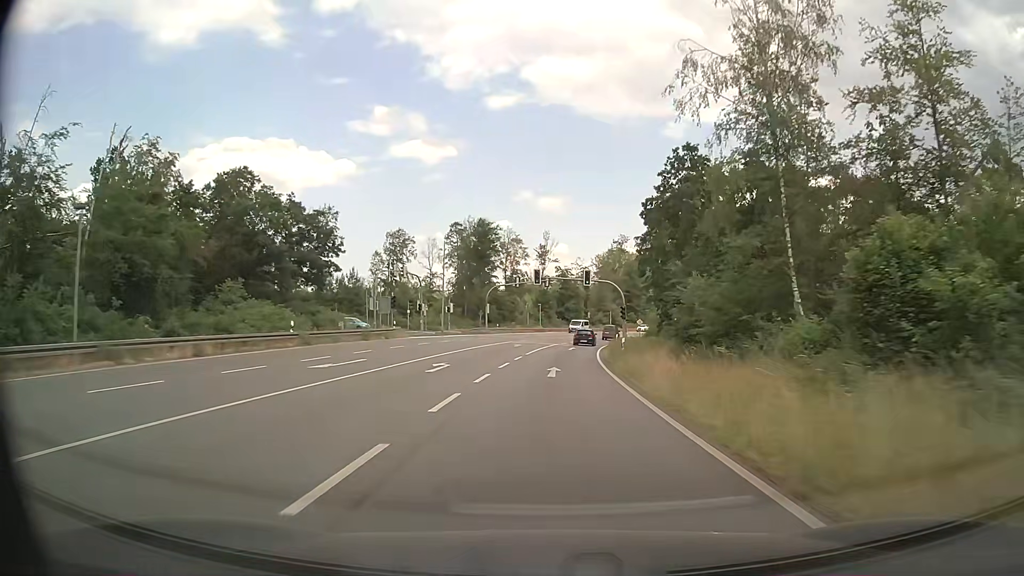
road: primary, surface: asphalt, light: Day
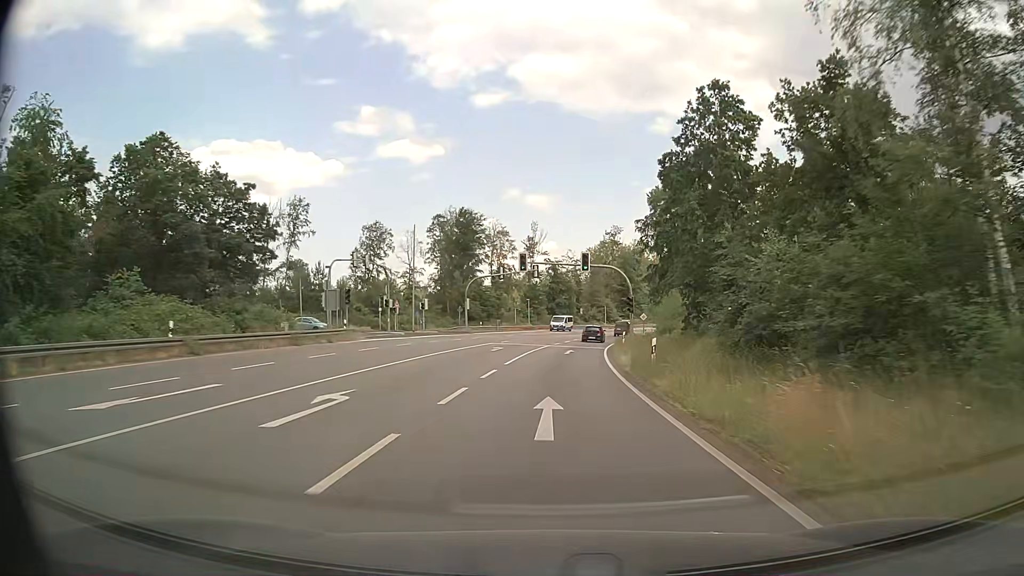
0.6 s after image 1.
(0.0, +11.3) m; 0°
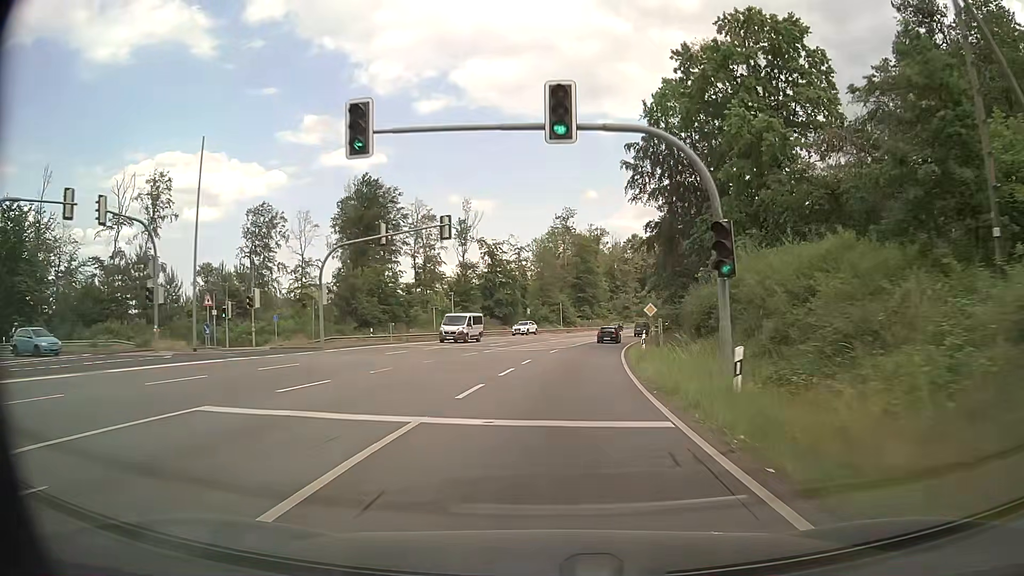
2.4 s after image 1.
(+1.2, +33.7) m; +5°
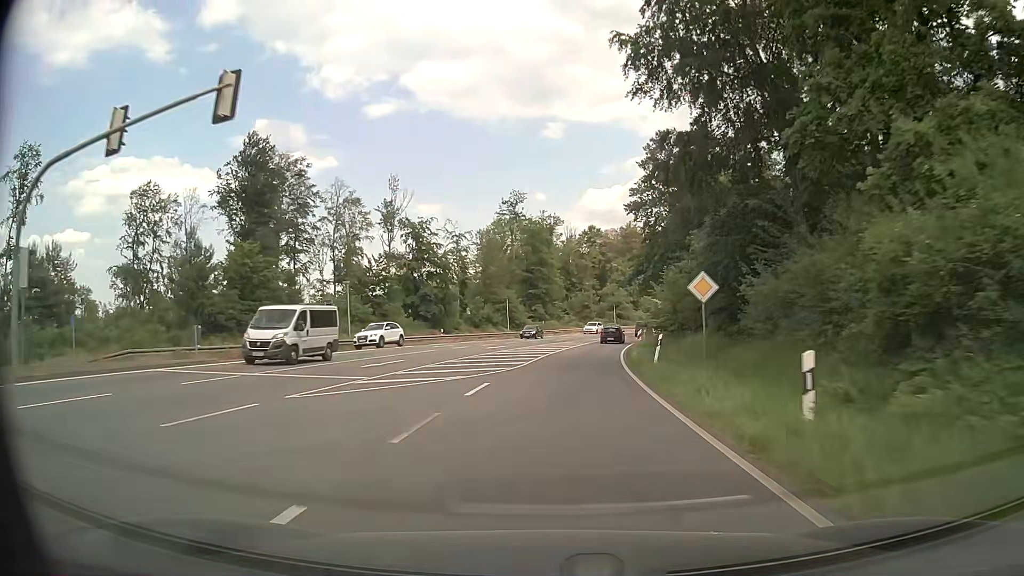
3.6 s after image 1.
(+0.8, +22.4) m; +4°
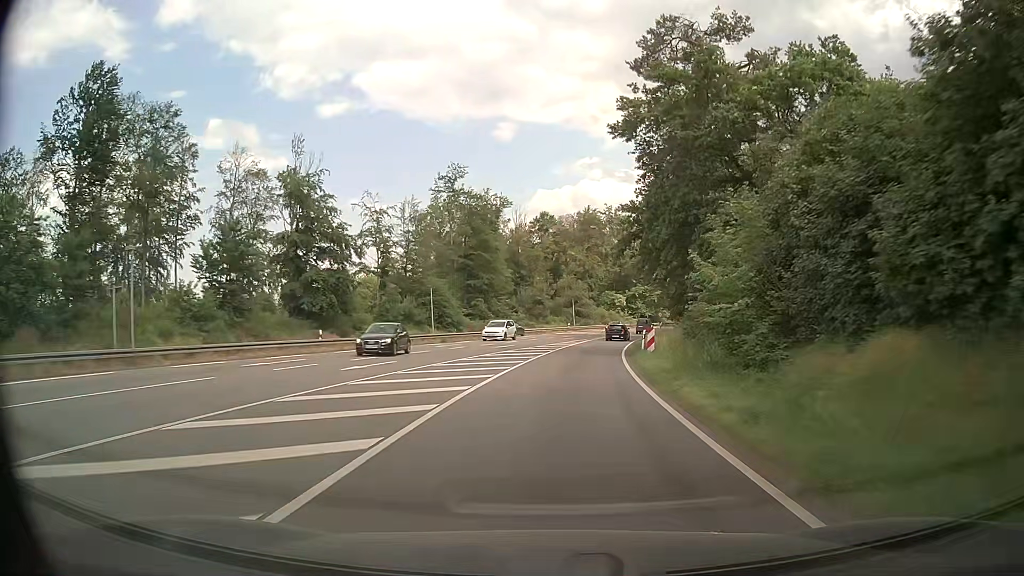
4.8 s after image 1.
(+0.8, +22.4) m; +4°
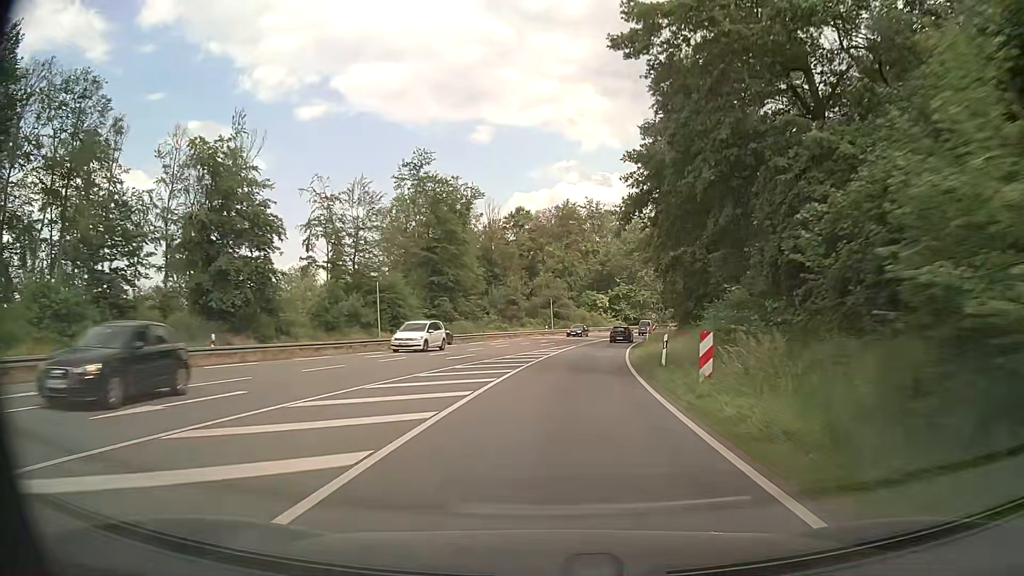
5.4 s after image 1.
(+0.2, +11.2) m; +2°
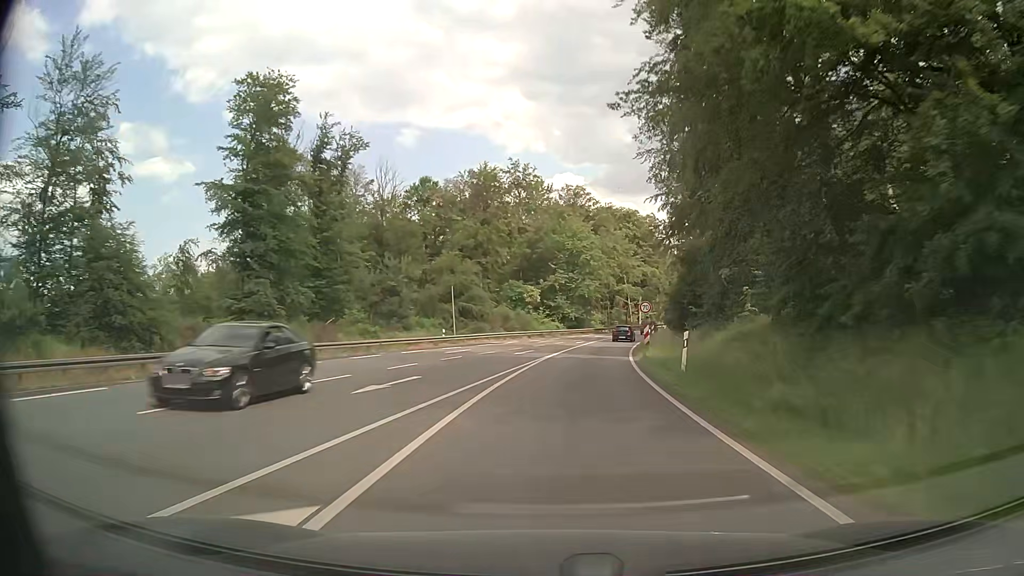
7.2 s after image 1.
(+1.9, +33.6) m; +7°
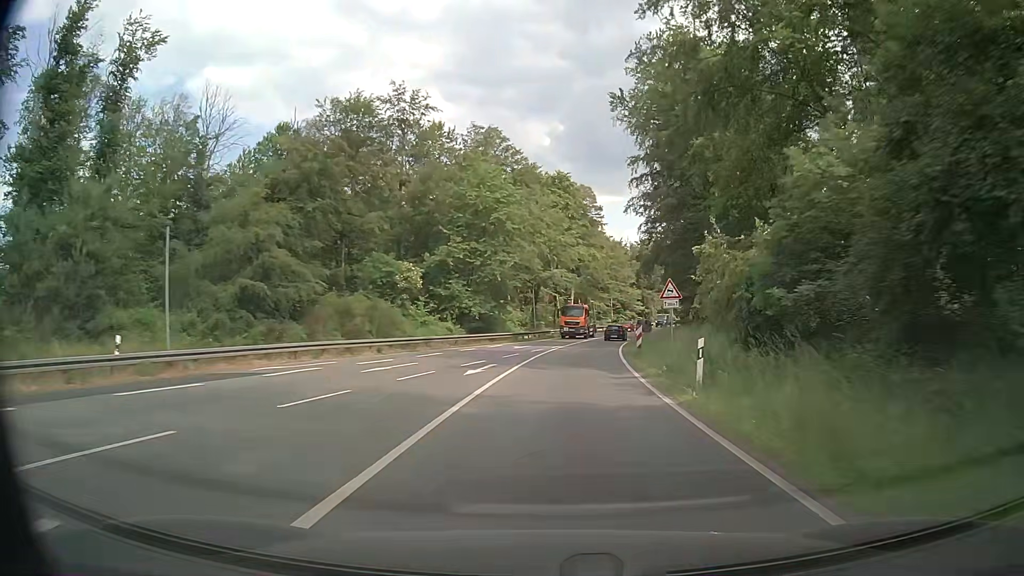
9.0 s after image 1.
(+2.0, +33.7) m; +7°
(0, +10) (+1, +20) (+2, +30) (+3, +40) (+5, +50) (+6, +60) (+9, +69) (+11, +79) (+14, +89) (+17, +98) m
